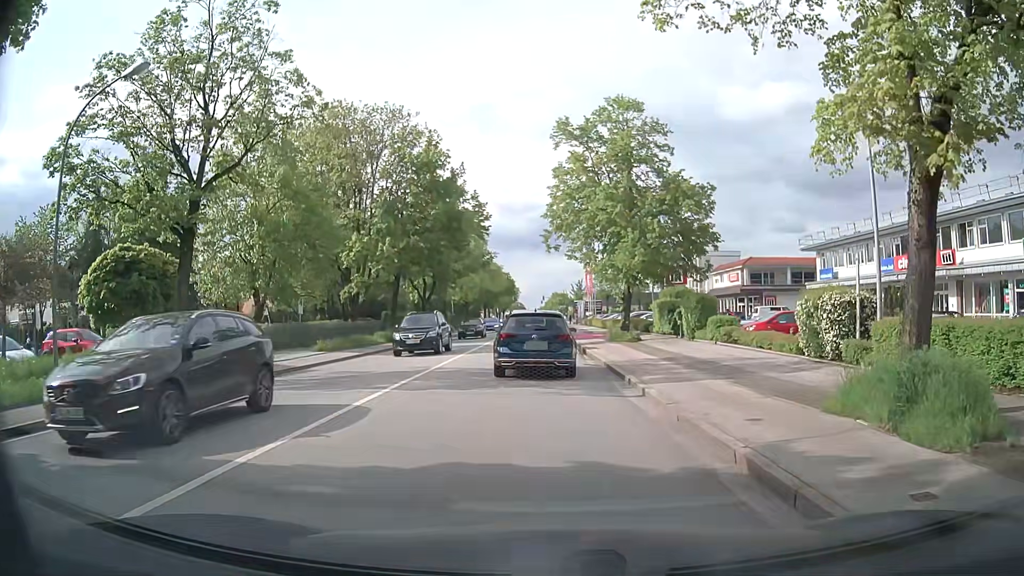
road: secondary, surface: asphalt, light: Day
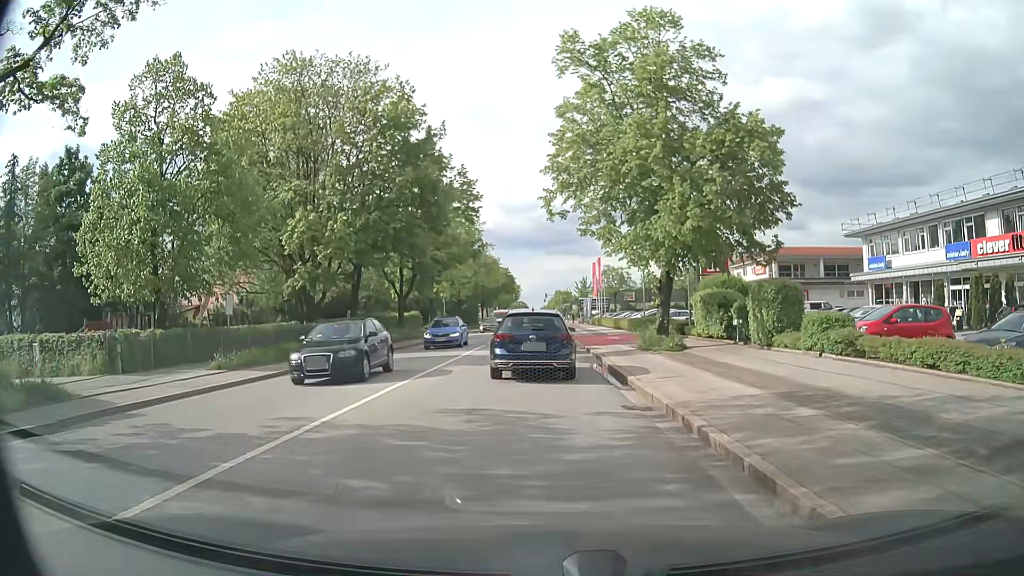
(0.0, +9.6) m; +1°
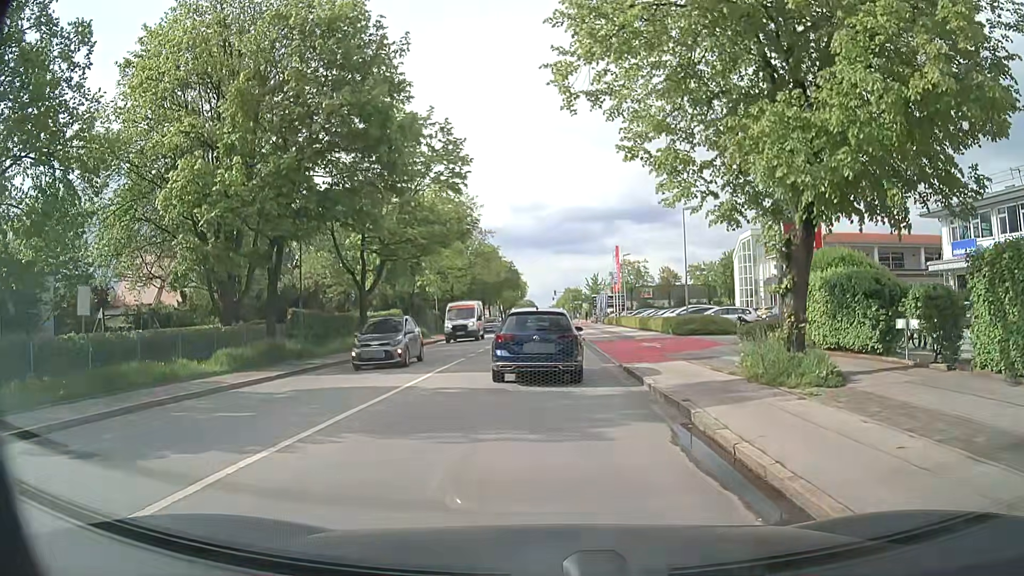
(-0.2, +11.4) m; -2°
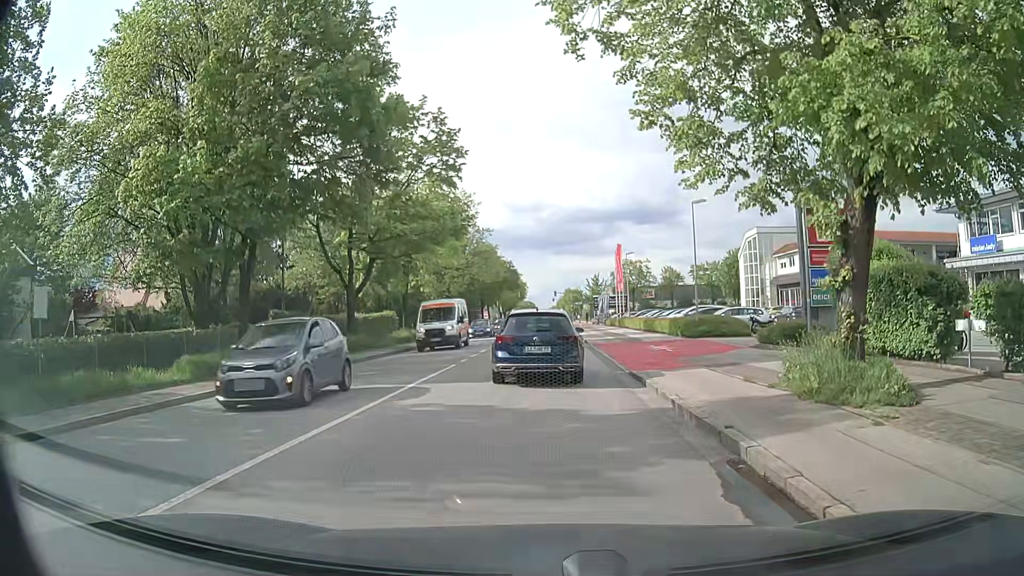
(0.0, +2.2) m; 0°
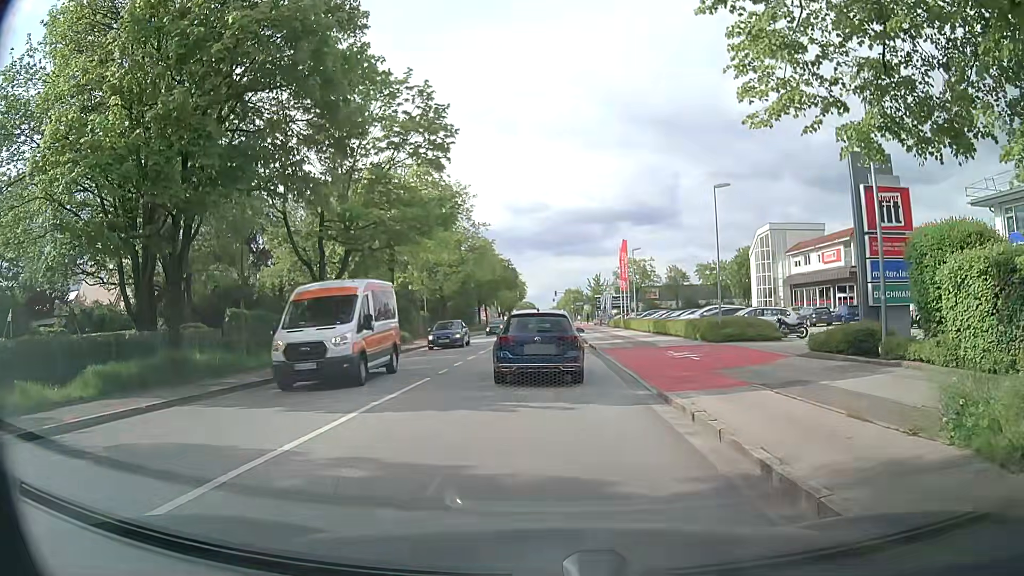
(0.0, +4.2) m; +1°
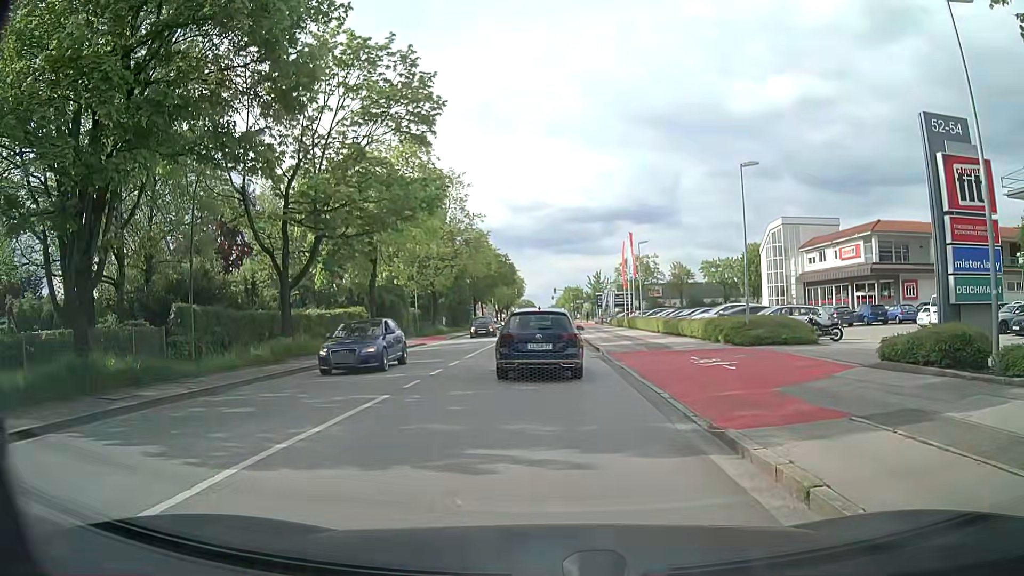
(-0.1, +3.9) m; +1°
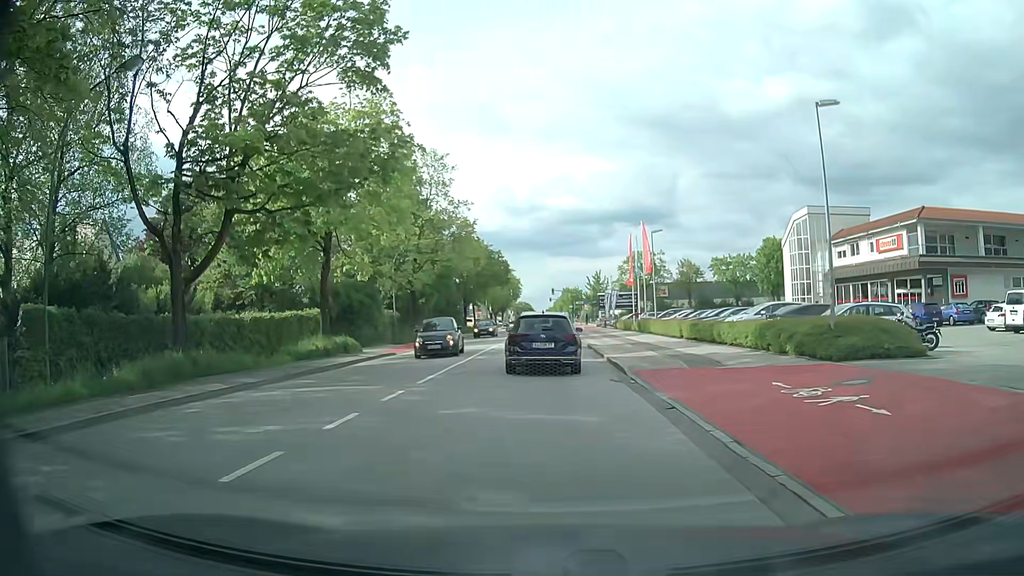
(-0.2, +7.5) m; -1°
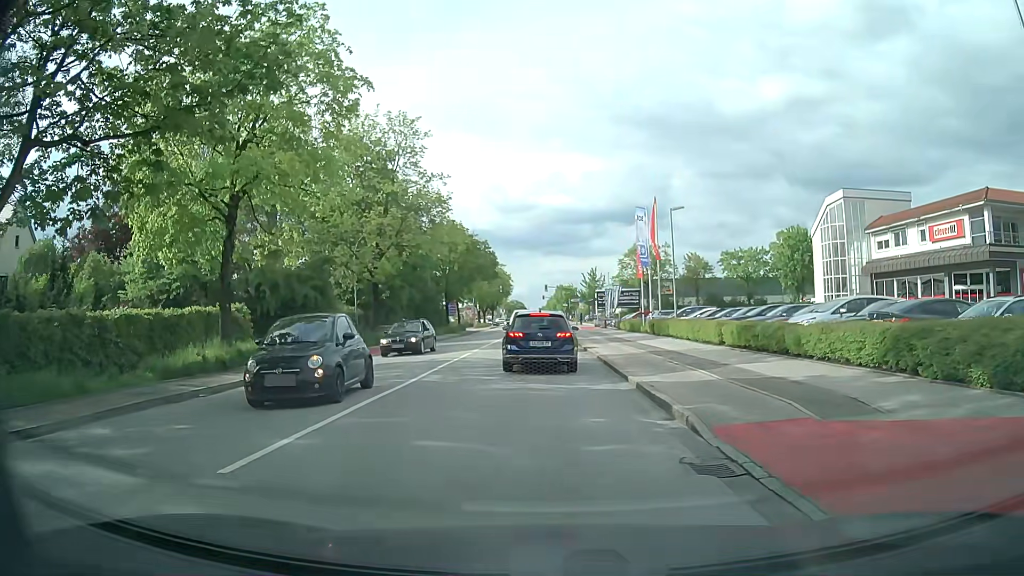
(-0.1, +8.8) m; +1°
